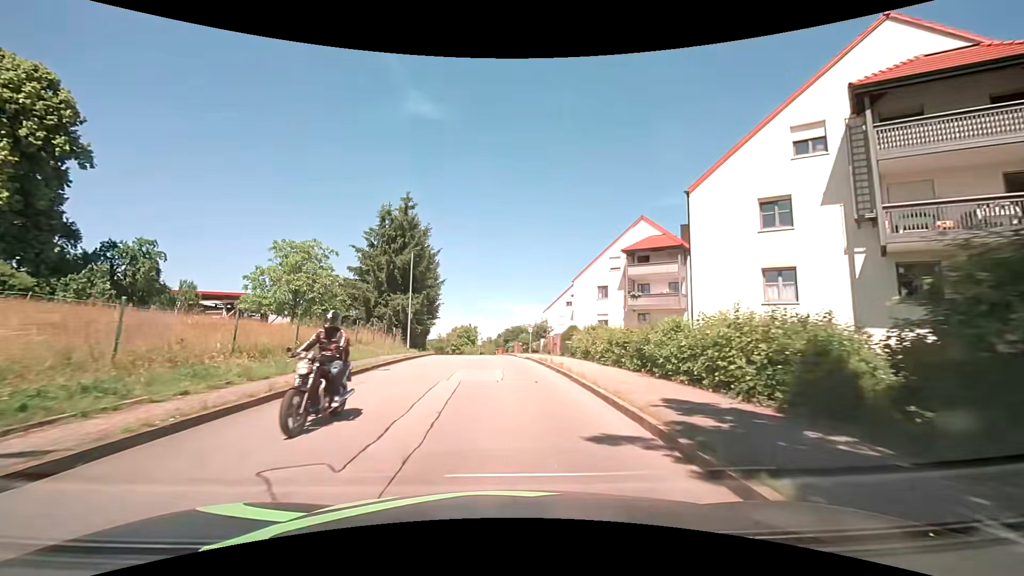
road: unclassified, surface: asphalt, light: Day
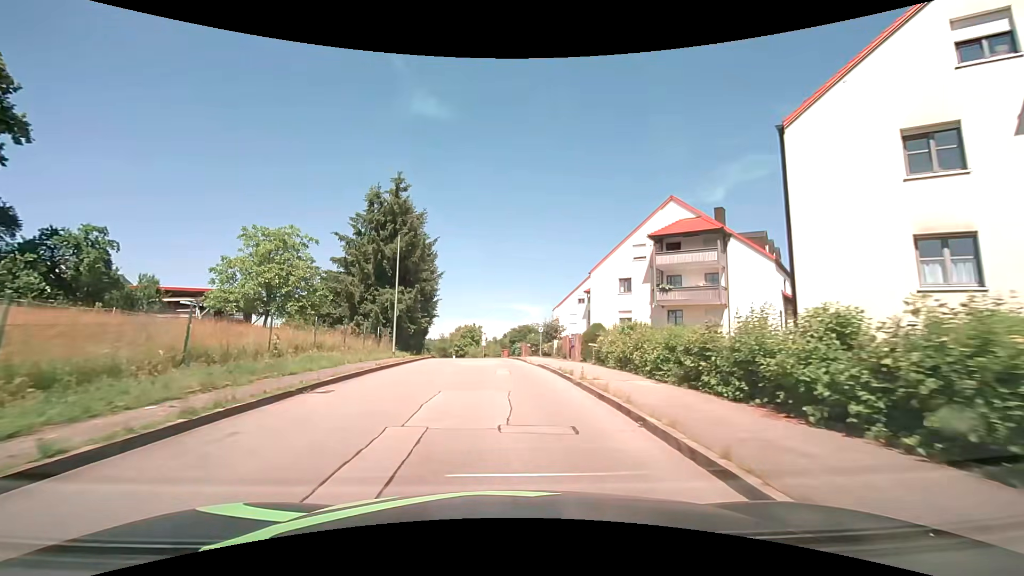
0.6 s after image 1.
(+0.1, +6.7) m; 0°
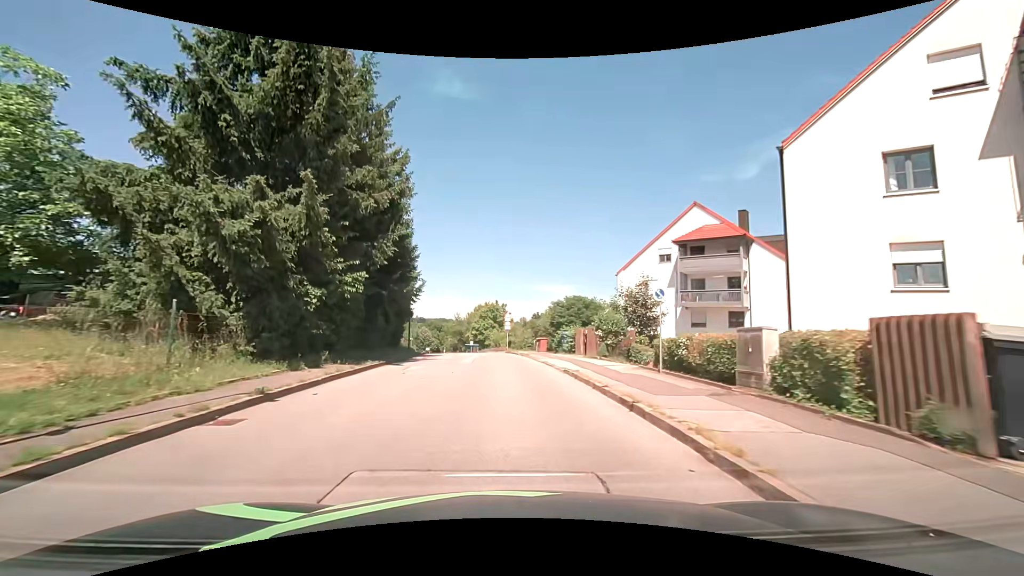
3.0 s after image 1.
(-0.6, +26.6) m; -3°
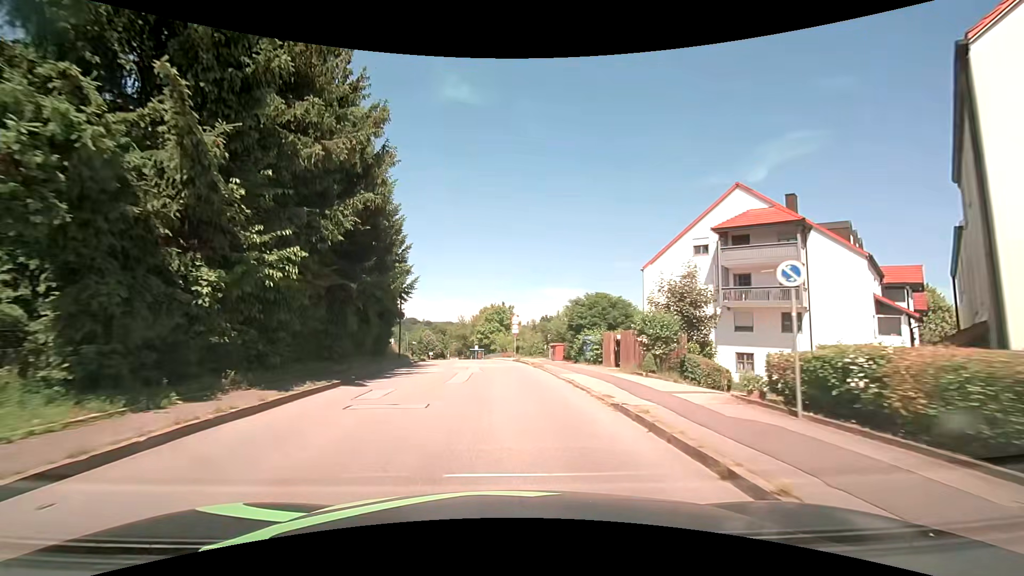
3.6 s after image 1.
(0.0, +6.3) m; 0°
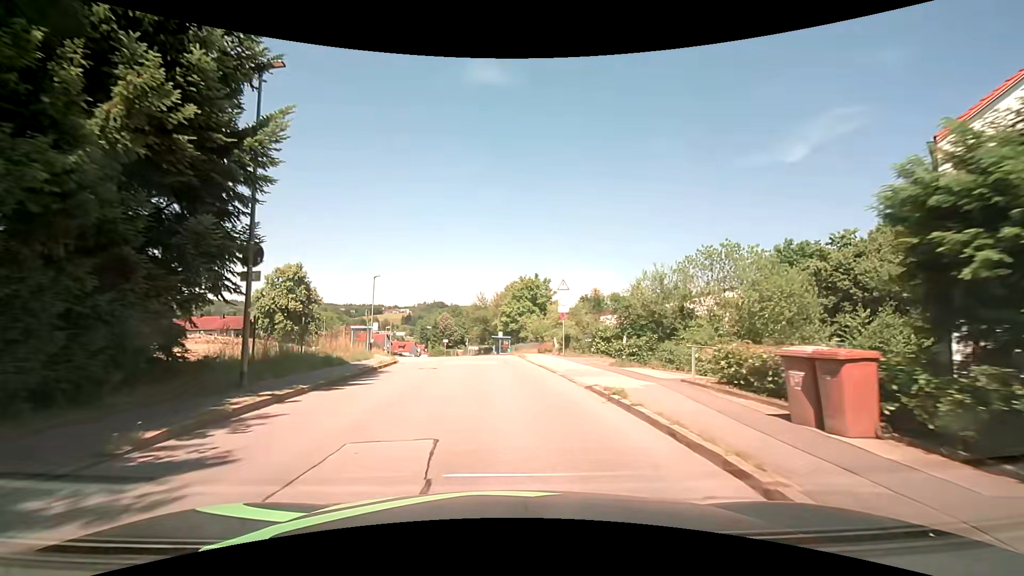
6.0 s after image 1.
(-0.8, +23.9) m; -2°
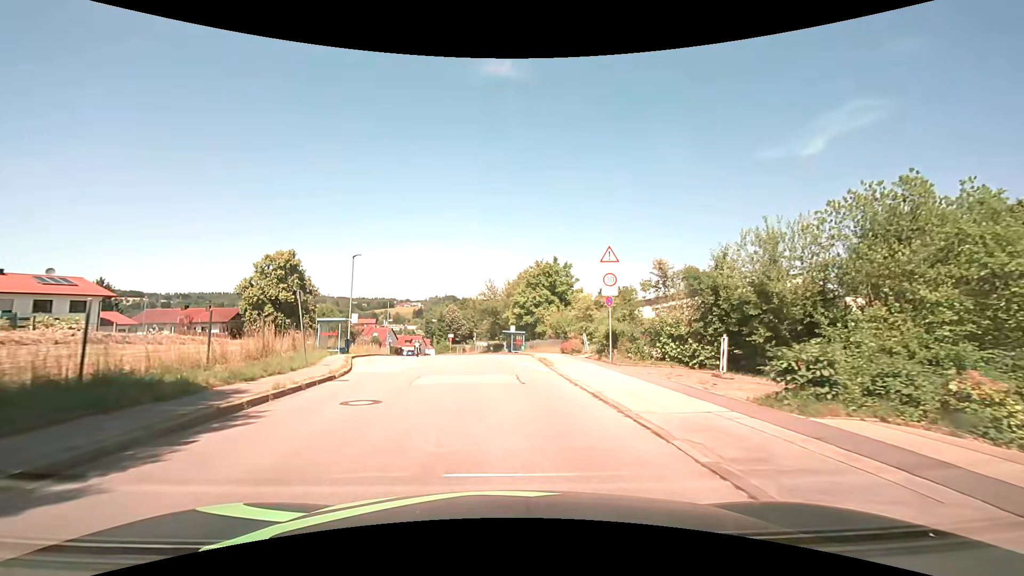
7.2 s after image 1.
(-0.3, +10.7) m; -2°
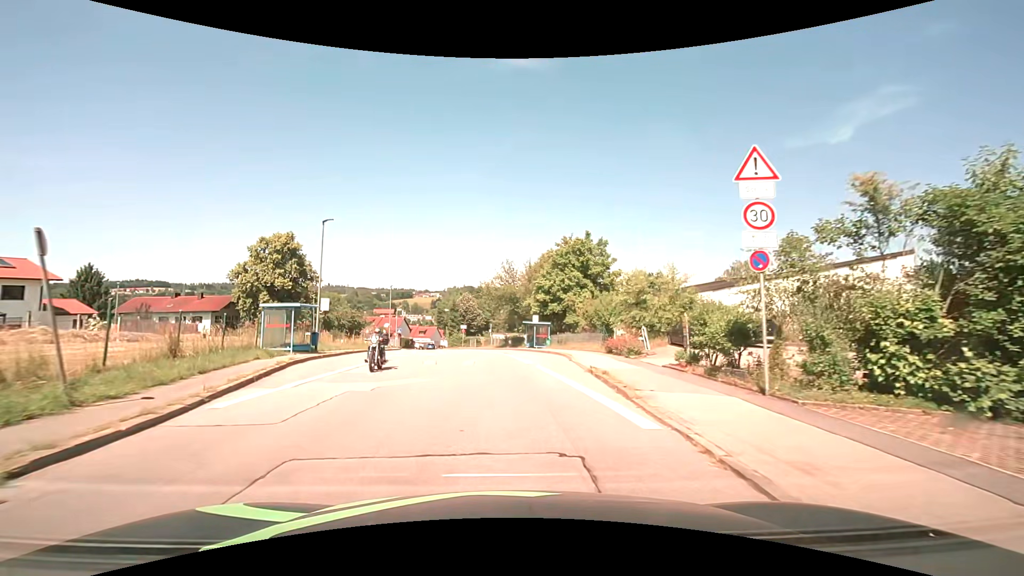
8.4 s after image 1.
(-0.2, +10.6) m; -2°
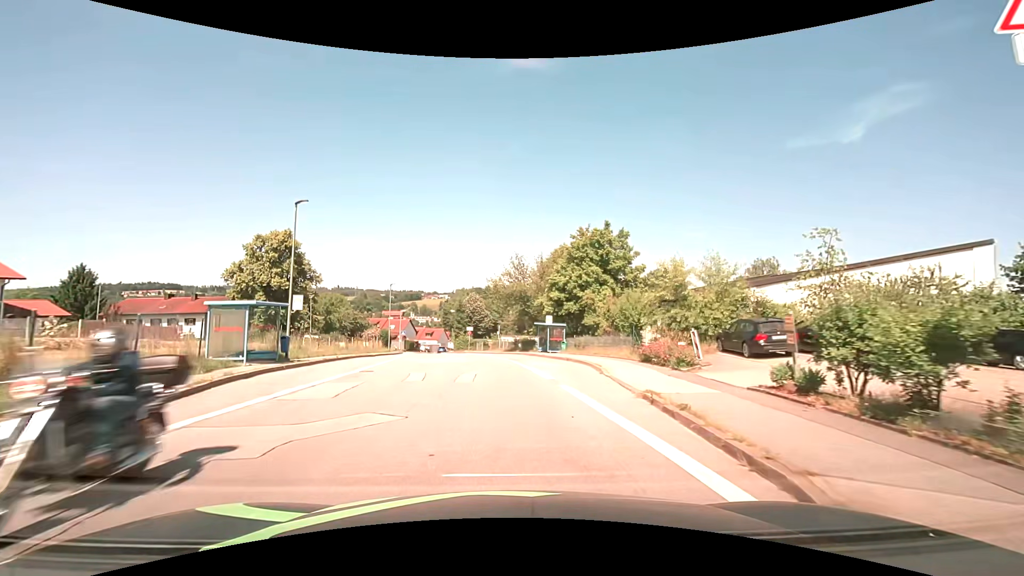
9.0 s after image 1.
(0.0, +5.2) m; -2°
(0, +10) (-1, +20) (-2, +30) (-3, +40) (-5, +50) (-7, +59) (-9, +69) (-11, +79) (-12, +89) (-13, +99) m
